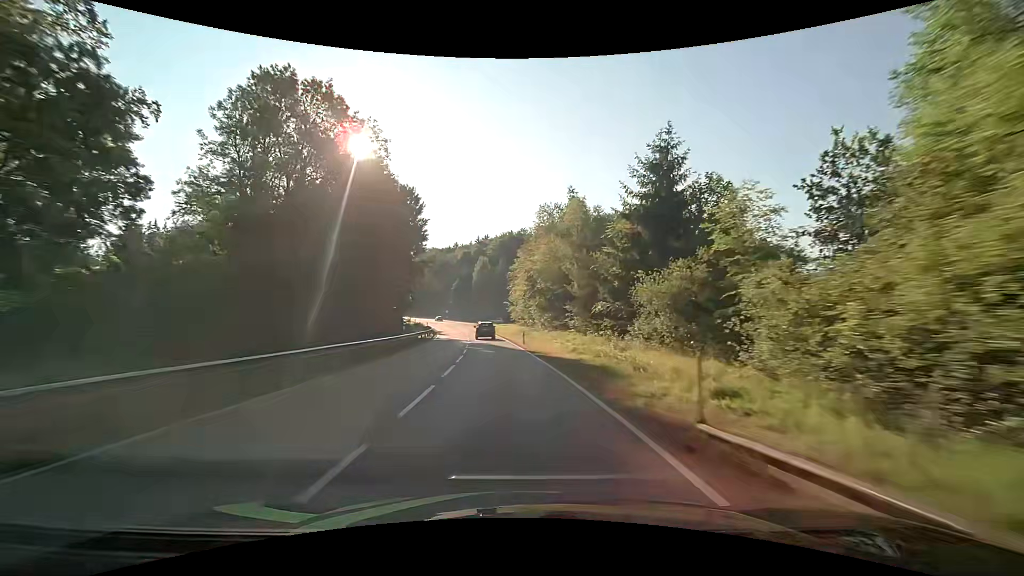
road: secondary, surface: asphalt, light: Day
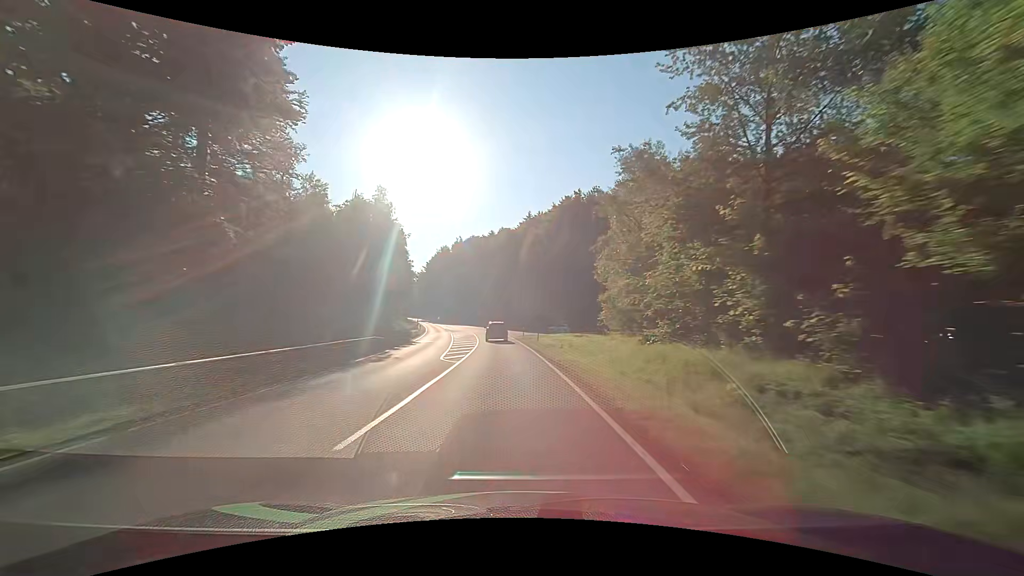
(-3.3, +56.4) m; -6°
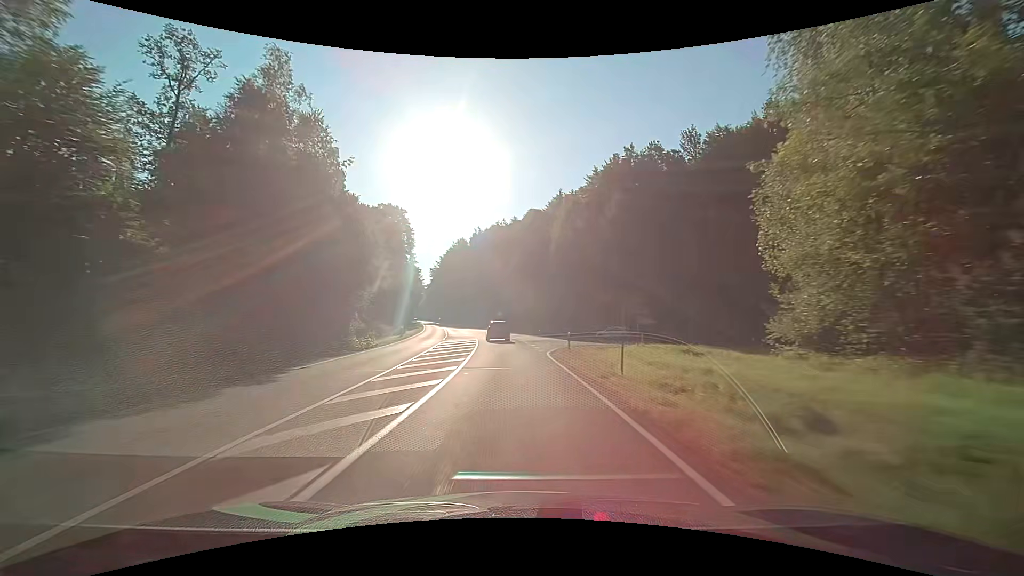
(-0.7, +27.3) m; -3°
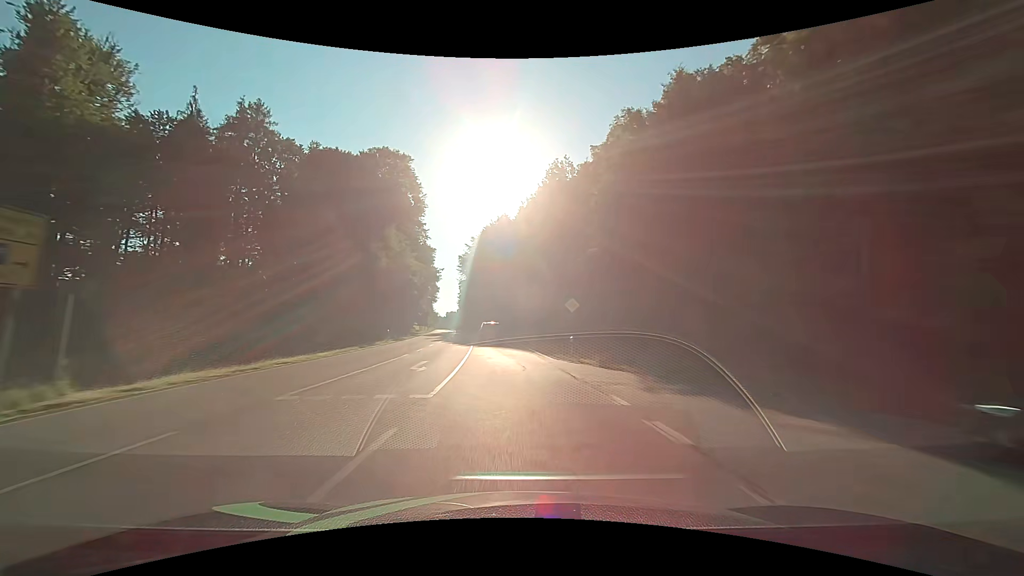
(-2.5, +52.6) m; -6°
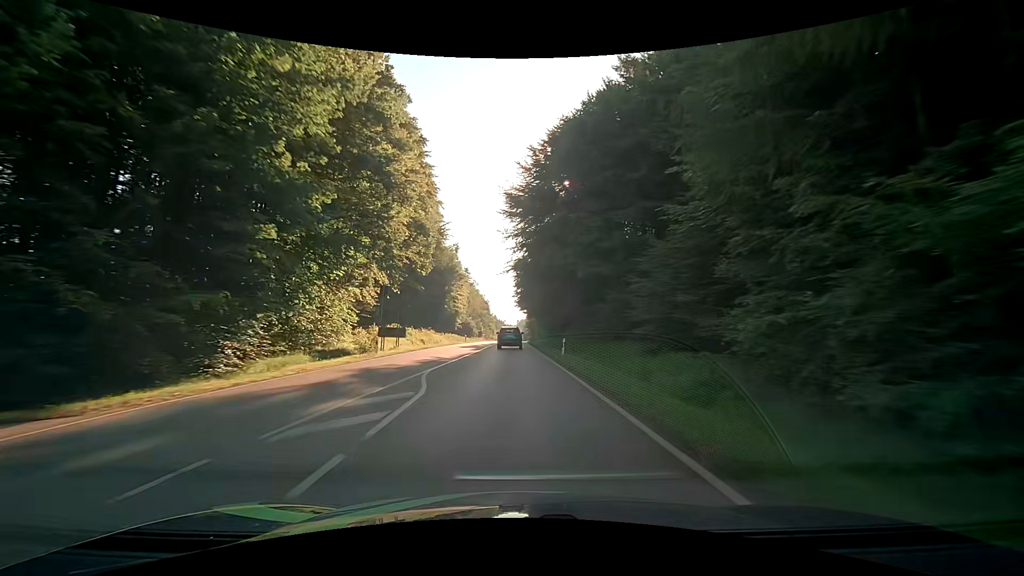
(-4.4, +63.3) m; -8°
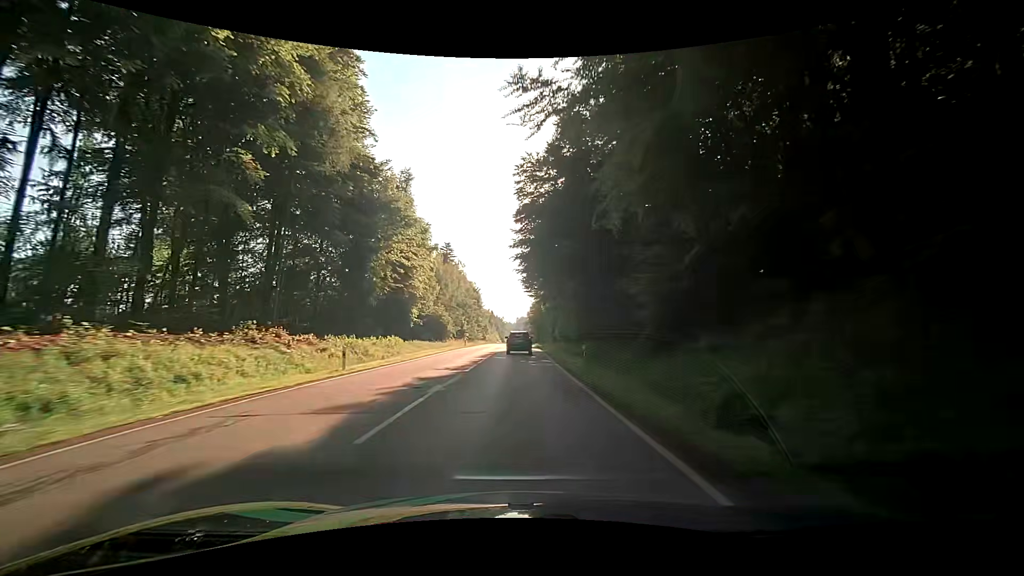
(-0.5, +49.5) m; 0°
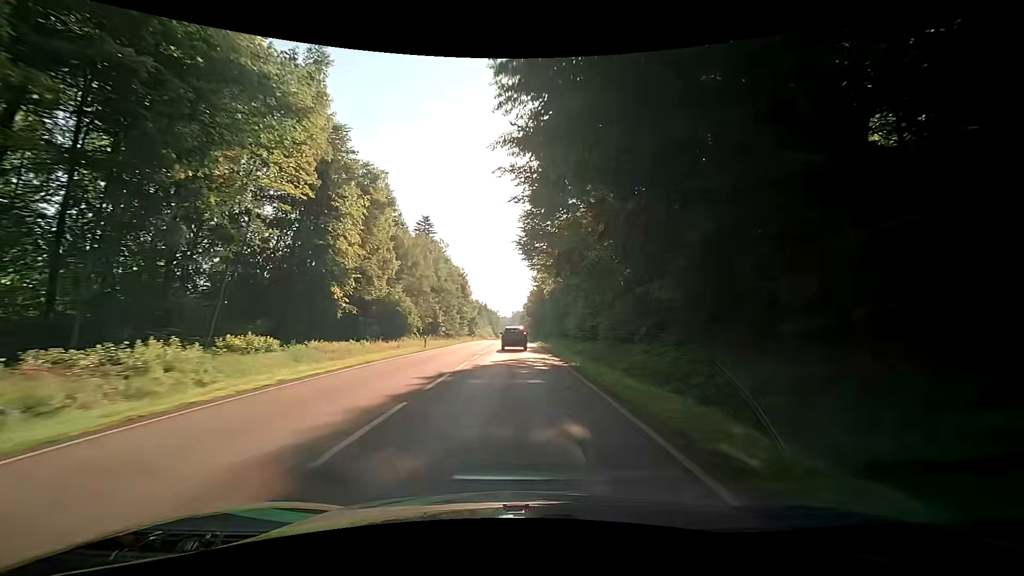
(+0.4, +25.1) m; +1°
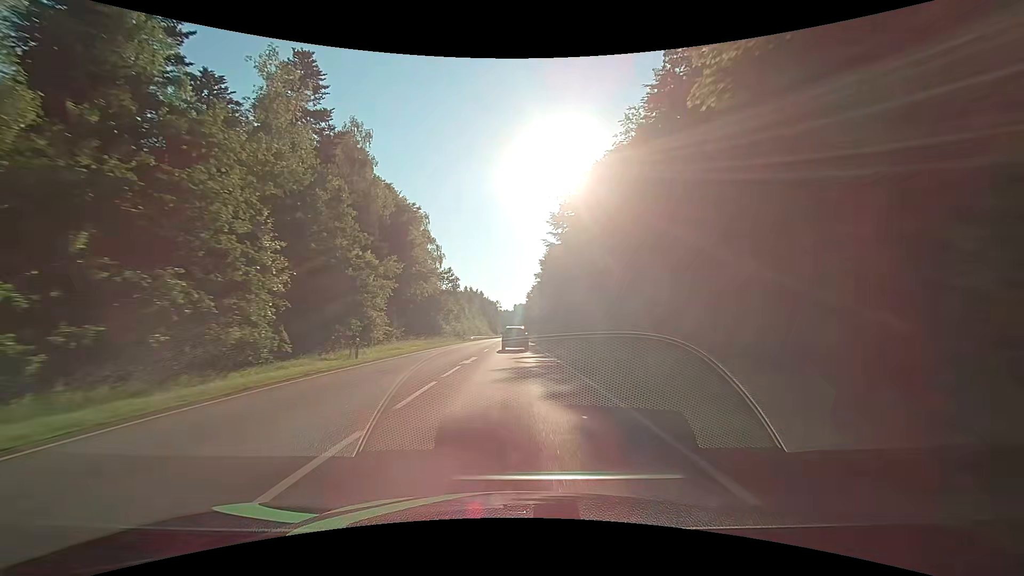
(-1.0, +63.1) m; -1°
(0, +10) (0, +20) (0, +30) (0, +40) (+1, +50) (+1, +60) (+1, +70) (+1, +80) (+1, +90) (+1, +100) m
